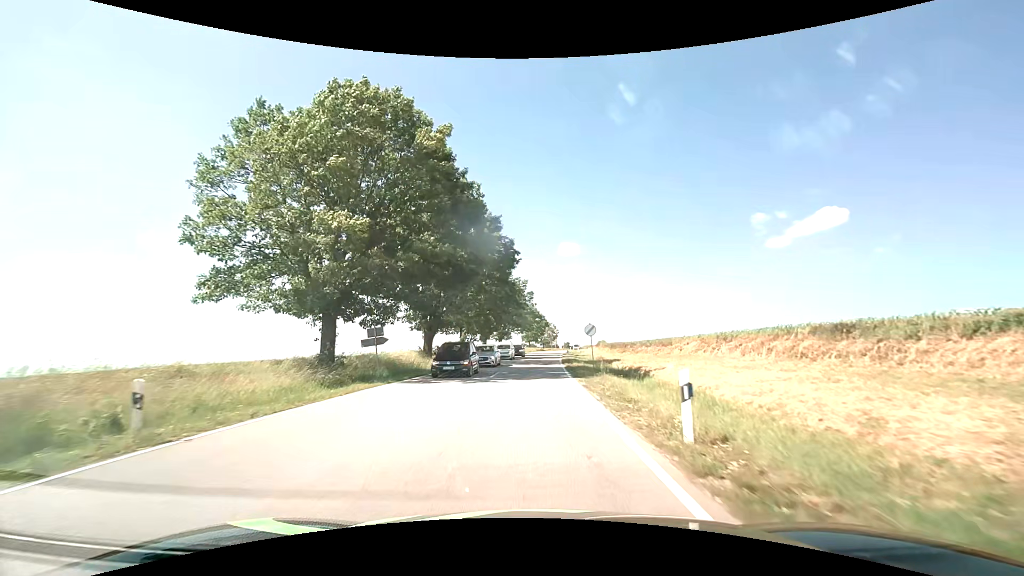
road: secondary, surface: asphalt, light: Day
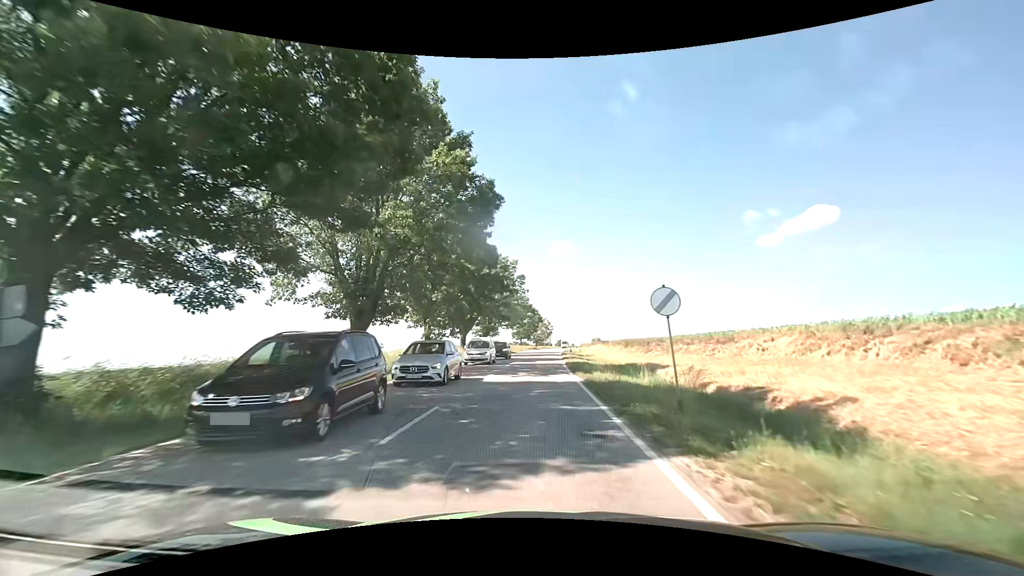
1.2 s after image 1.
(+0.2, +15.5) m; +1°
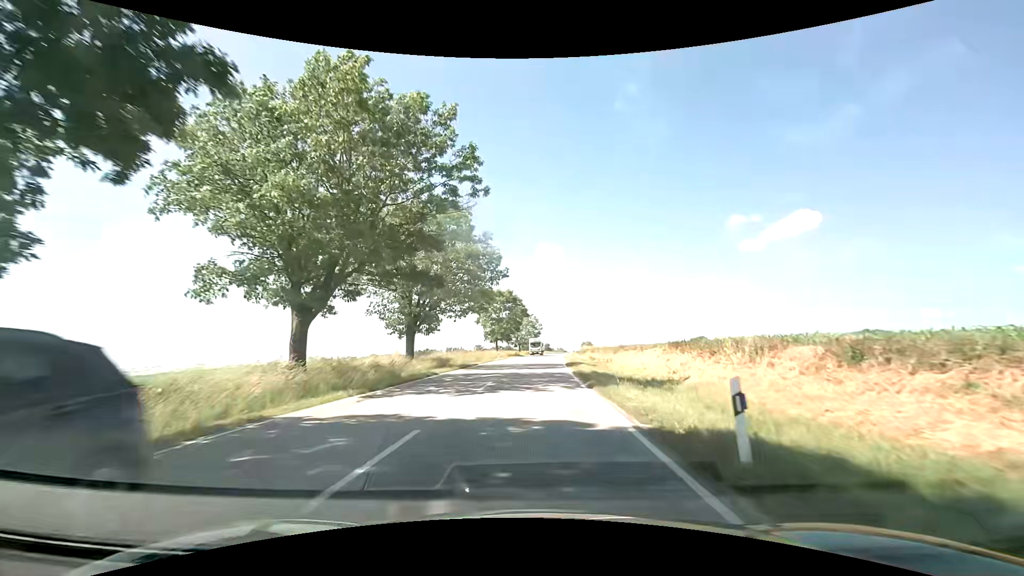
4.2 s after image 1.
(+0.7, +38.6) m; +2°
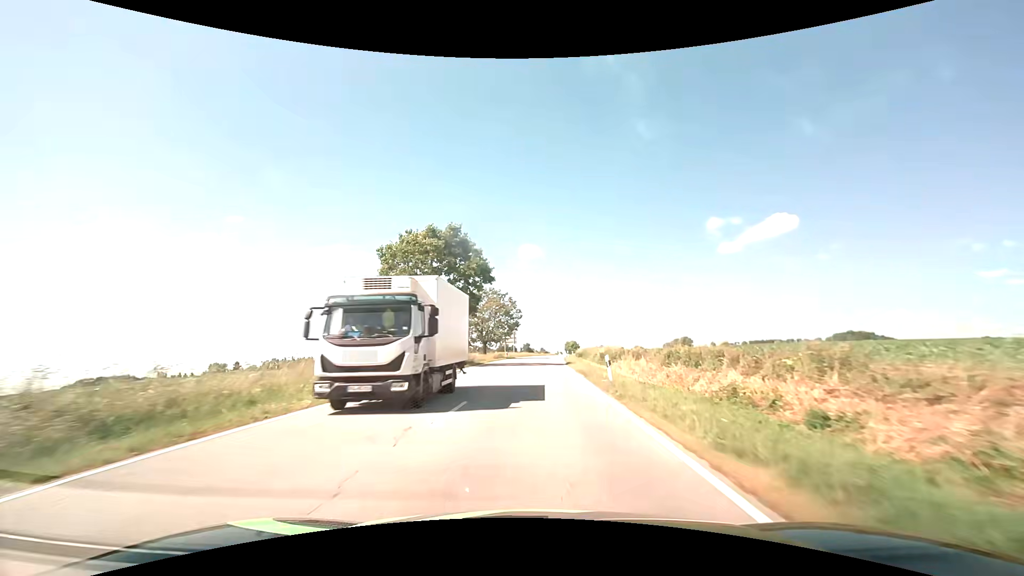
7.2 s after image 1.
(+0.9, +44.0) m; +2°
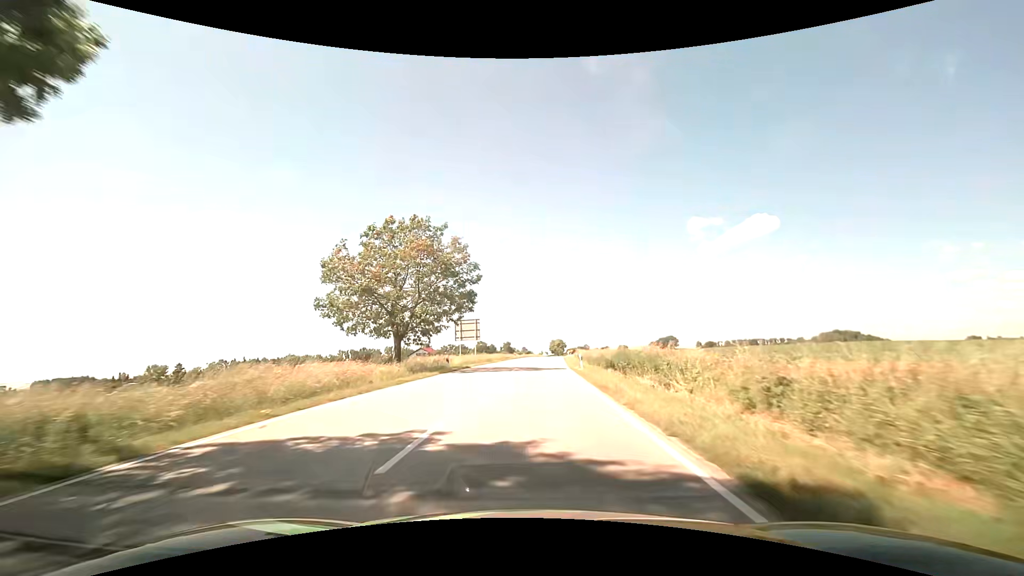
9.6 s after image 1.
(+0.6, +39.1) m; +2°
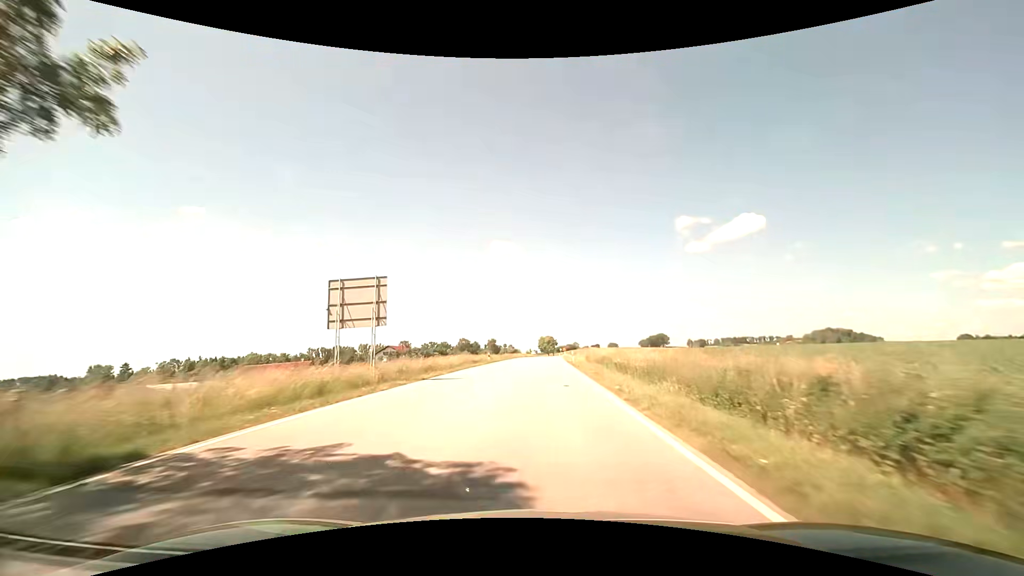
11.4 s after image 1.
(+0.3, +31.6) m; +1°
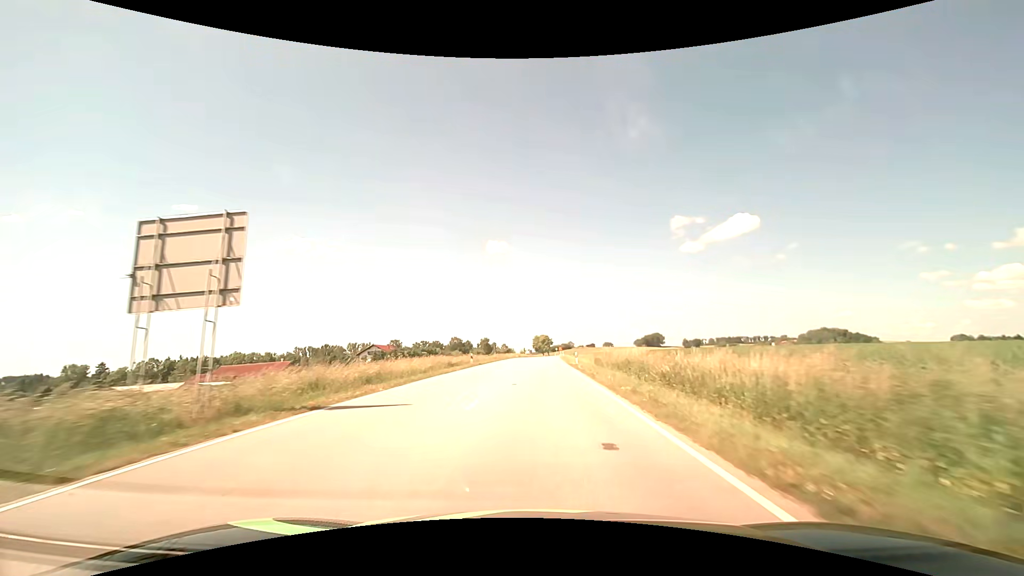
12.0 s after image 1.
(+0.1, +11.0) m; +1°
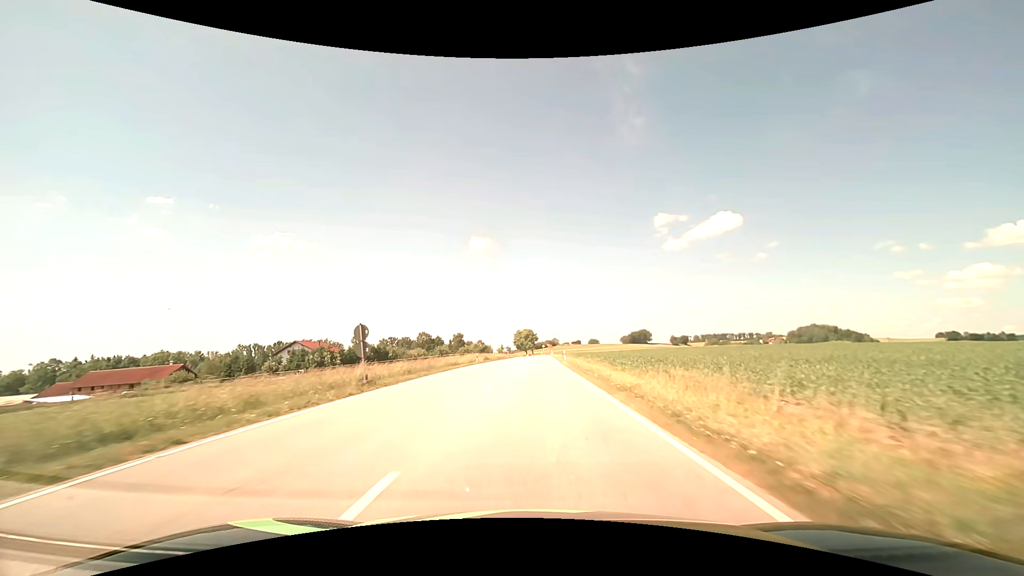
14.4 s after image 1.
(+0.9, +45.8) m; +2°
(0, +10) (0, +20) (0, +30) (0, +40) (0, +50) (+1, +60) (+1, +70) (+1, +80) (+1, +90) (+1, +100) m
